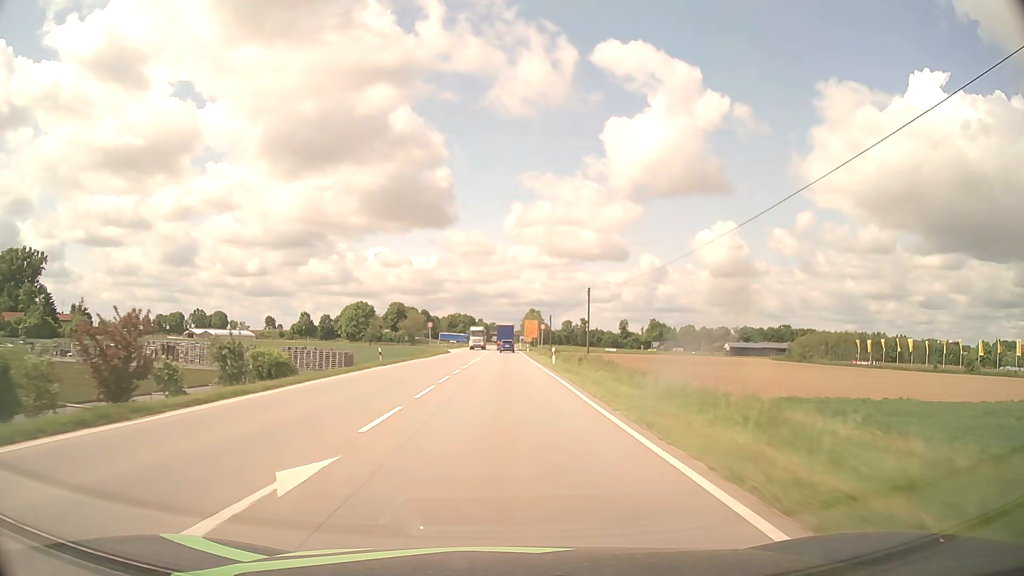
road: primary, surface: asphalt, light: Day
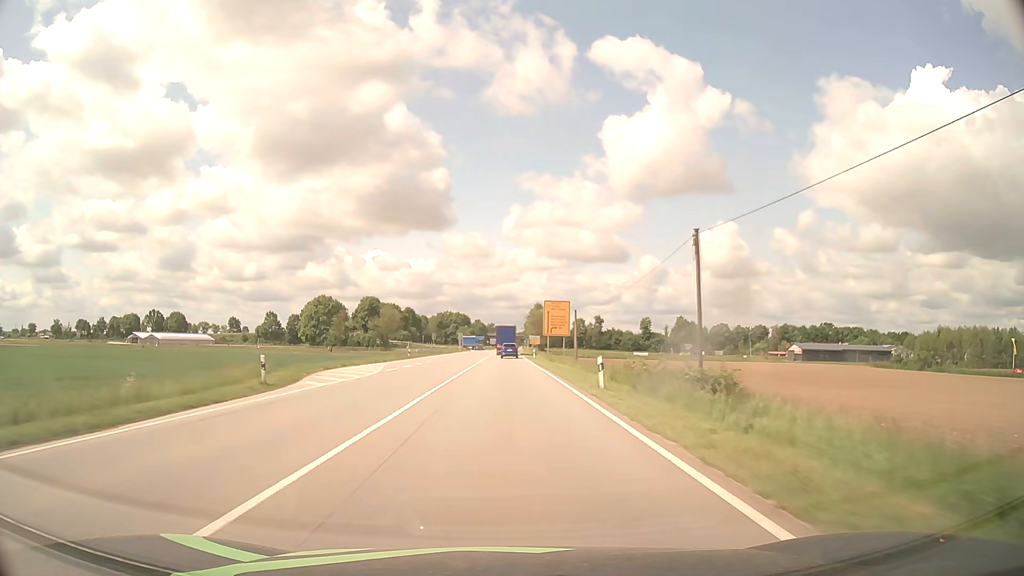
(+0.3, +67.0) m; 0°
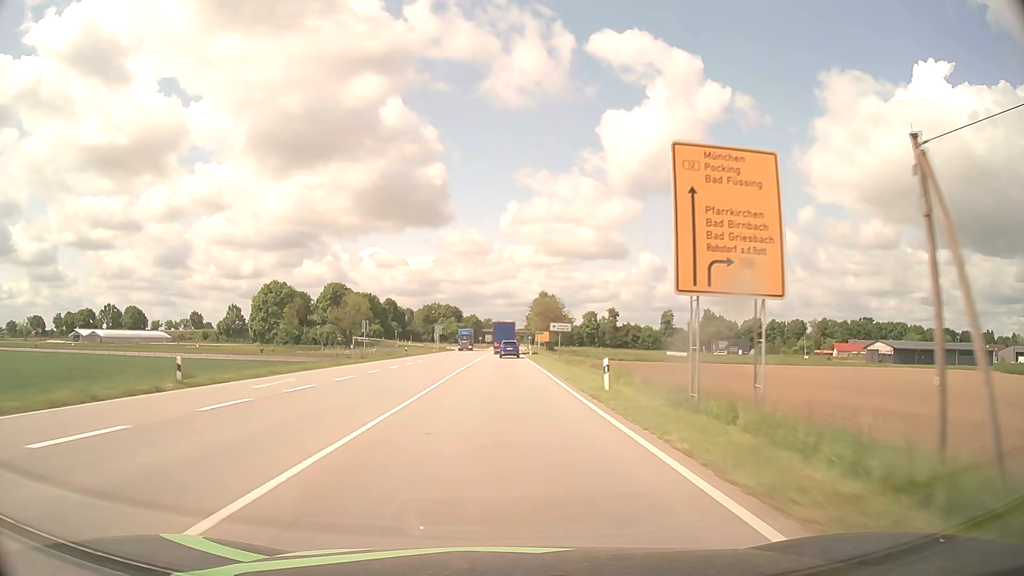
(+0.3, +52.5) m; 0°
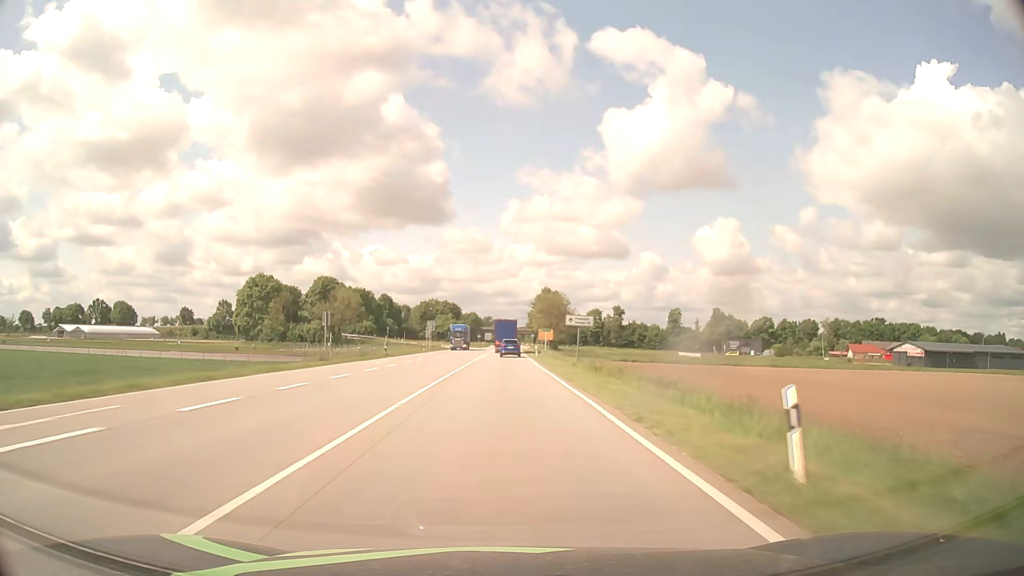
(0.0, +12.8) m; 0°
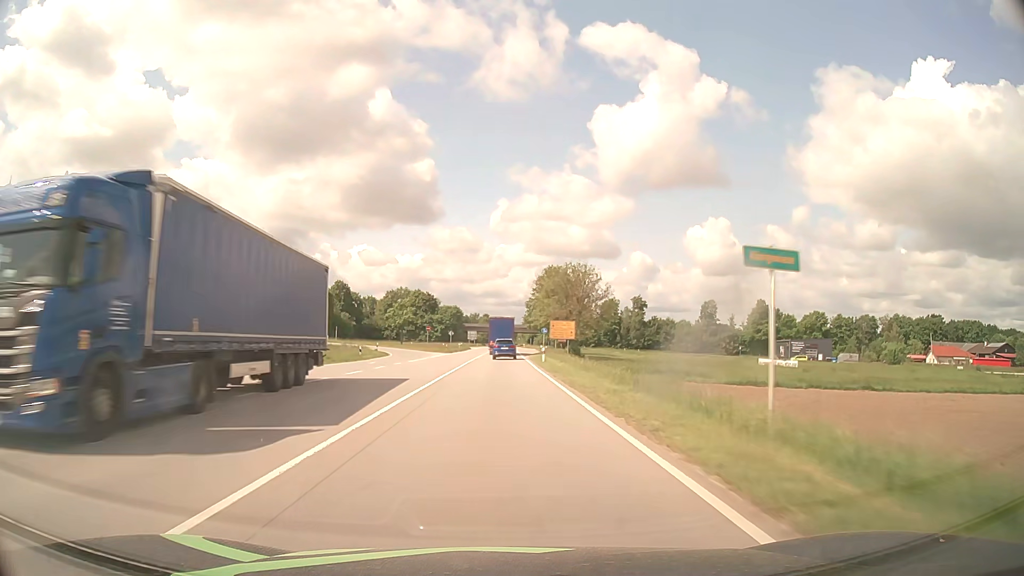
(+0.1, +62.9) m; +1°
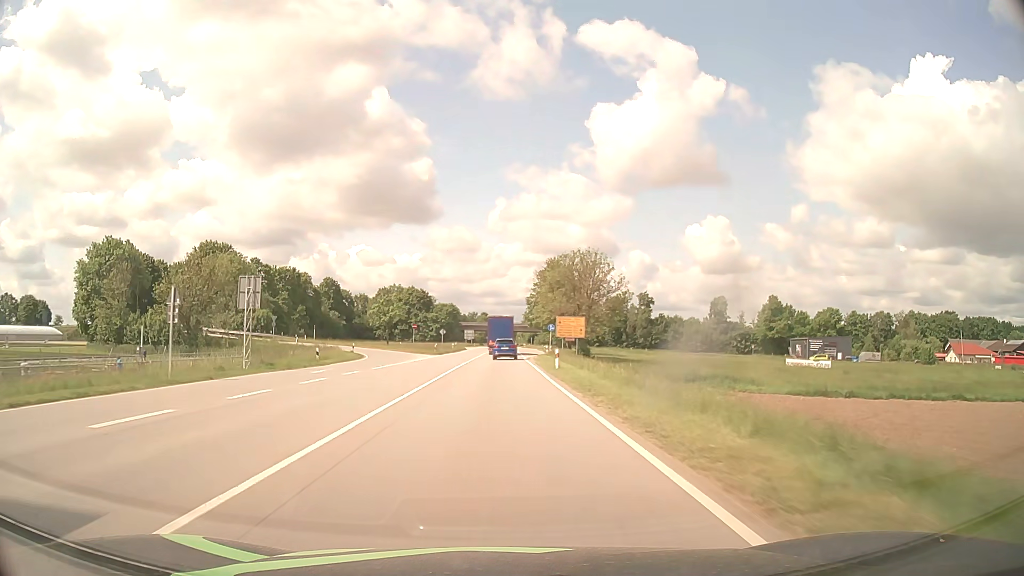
(0.0, +12.2) m; 0°
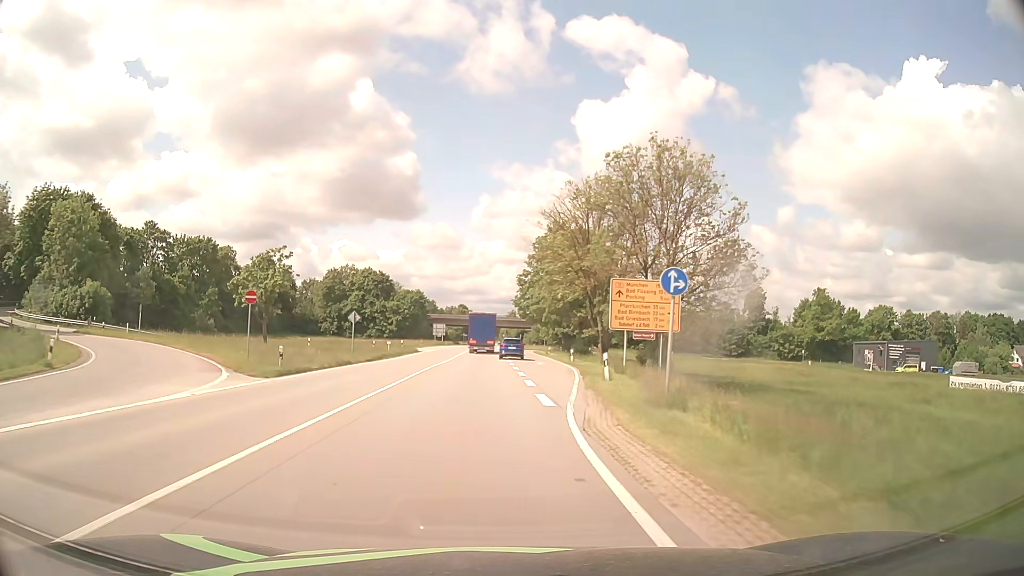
(+0.3, +46.4) m; +1°
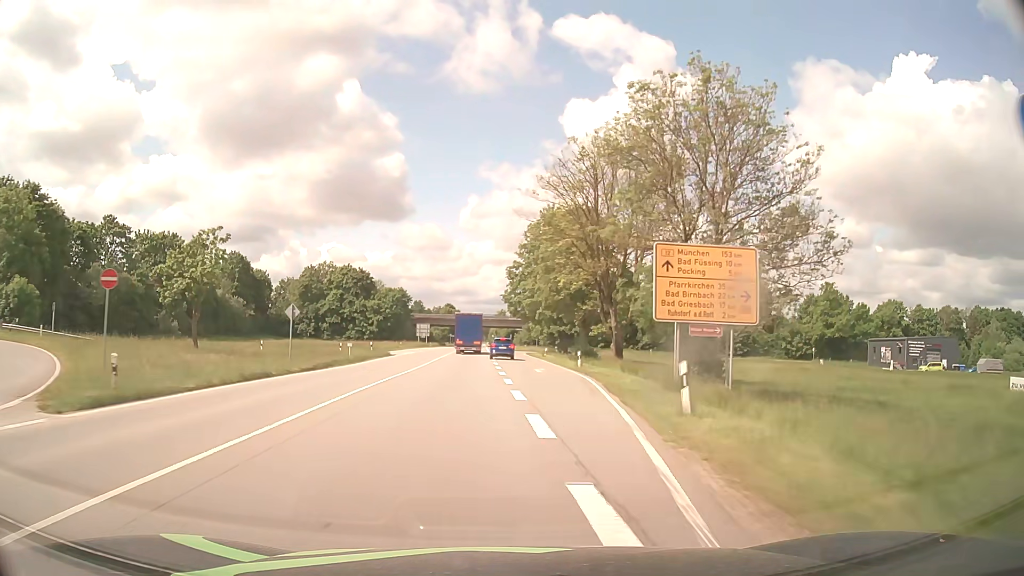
(+0.1, +11.0) m; +1°
